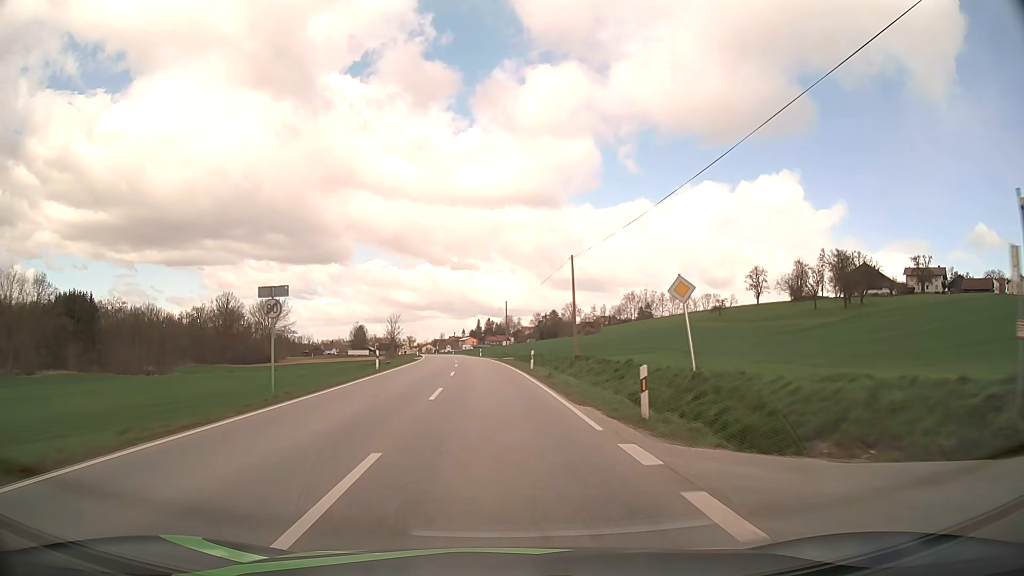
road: secondary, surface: asphalt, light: Day
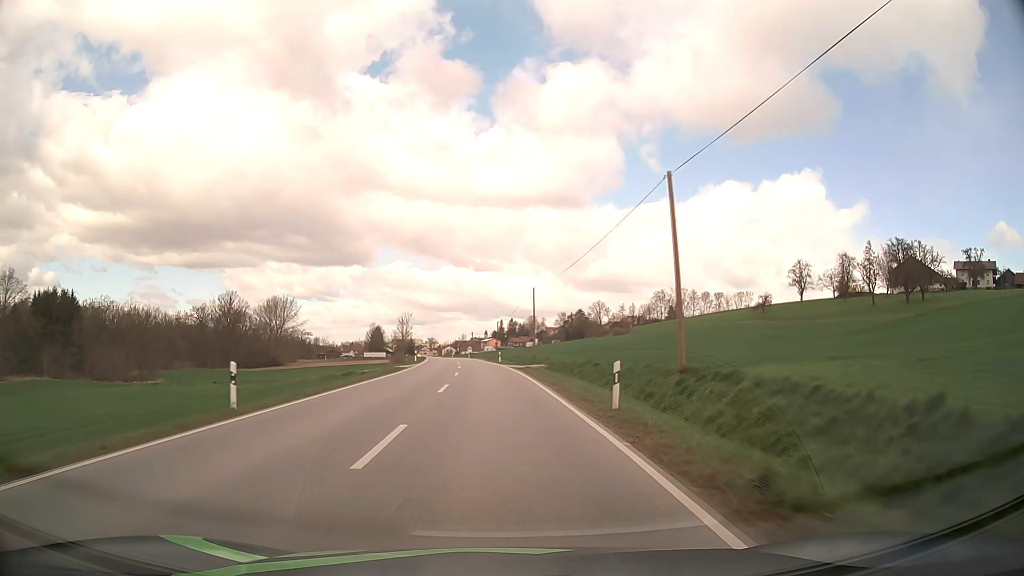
(-0.4, +21.2) m; -2°
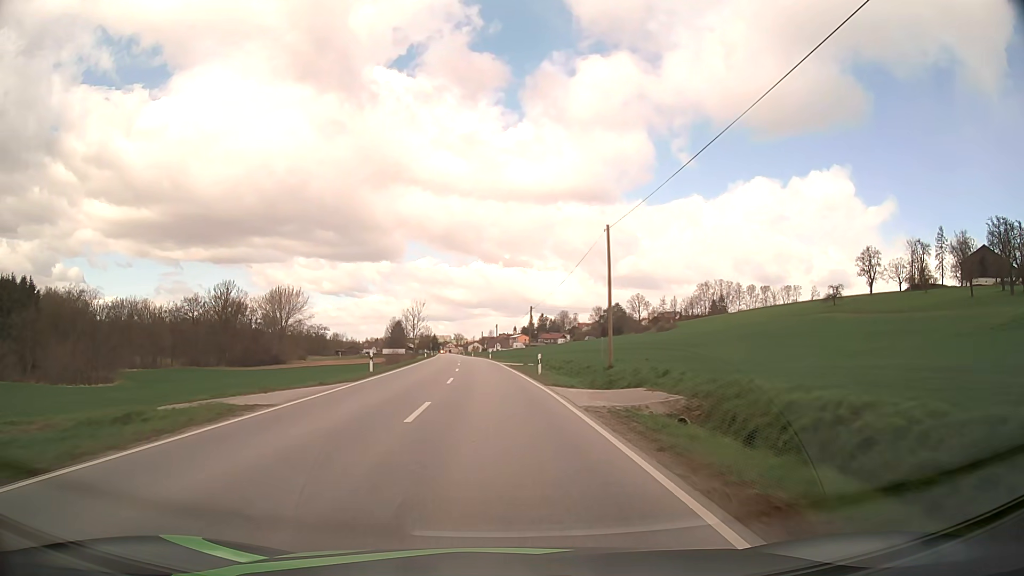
(-0.7, +31.7) m; -2°
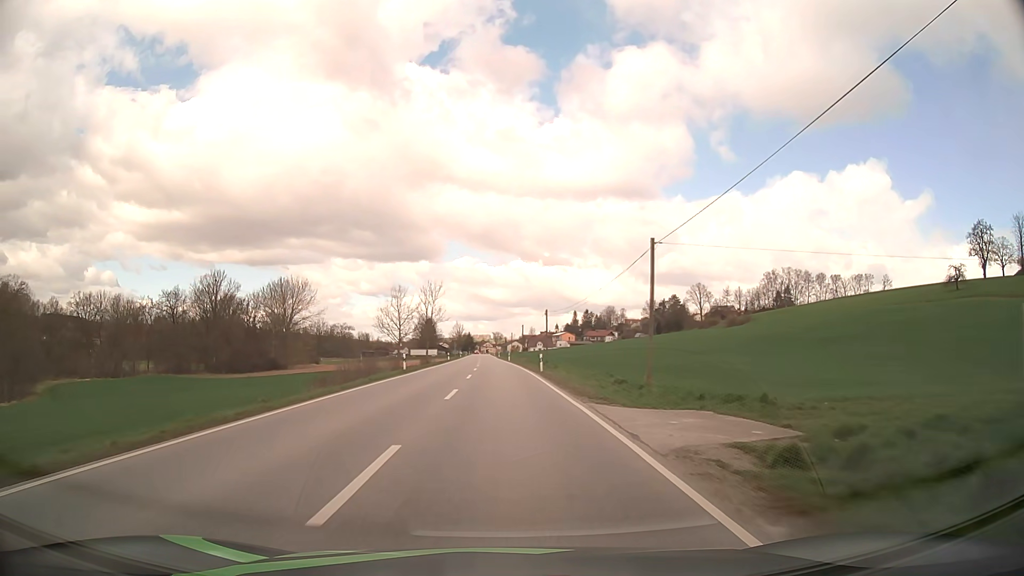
(-1.5, +43.2) m; -3°
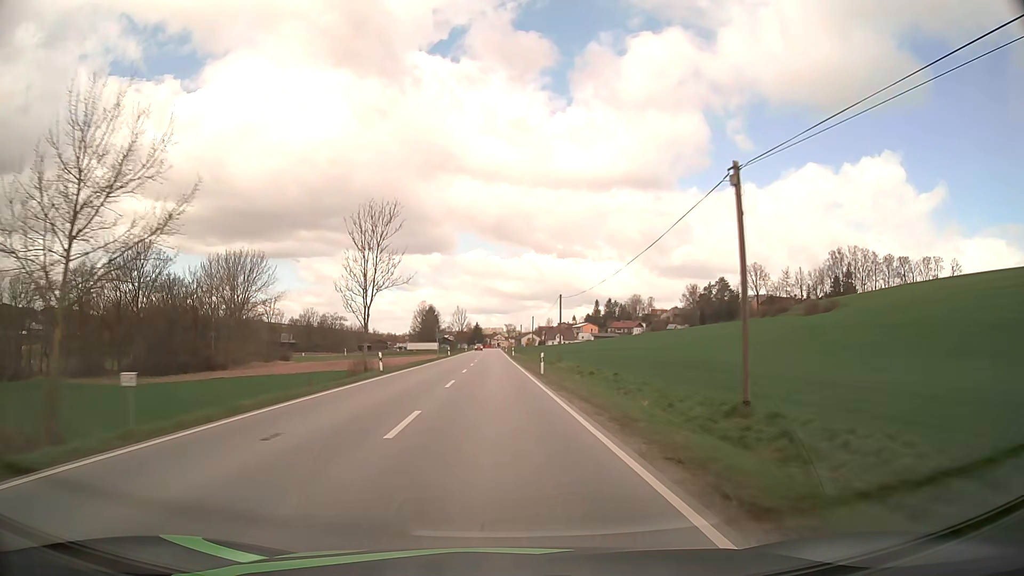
(-0.6, +55.7) m; -1°
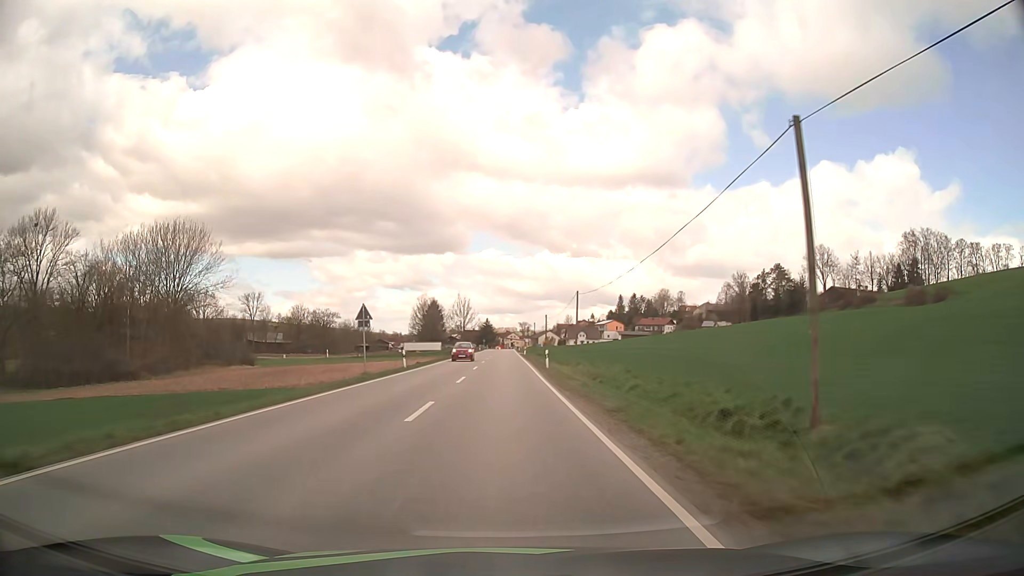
(-0.6, +46.1) m; -1°
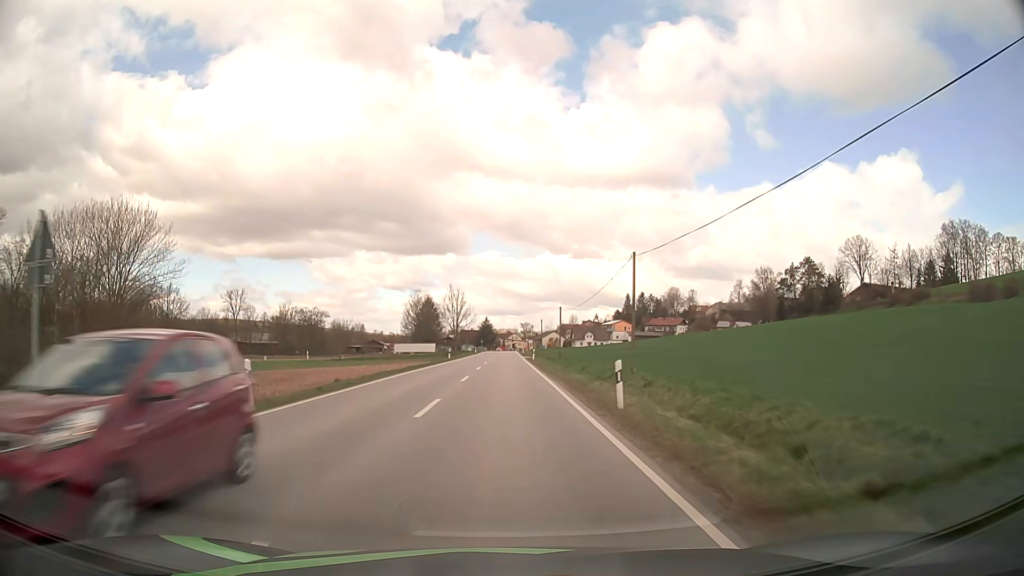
(0.0, +23.5) m; 0°
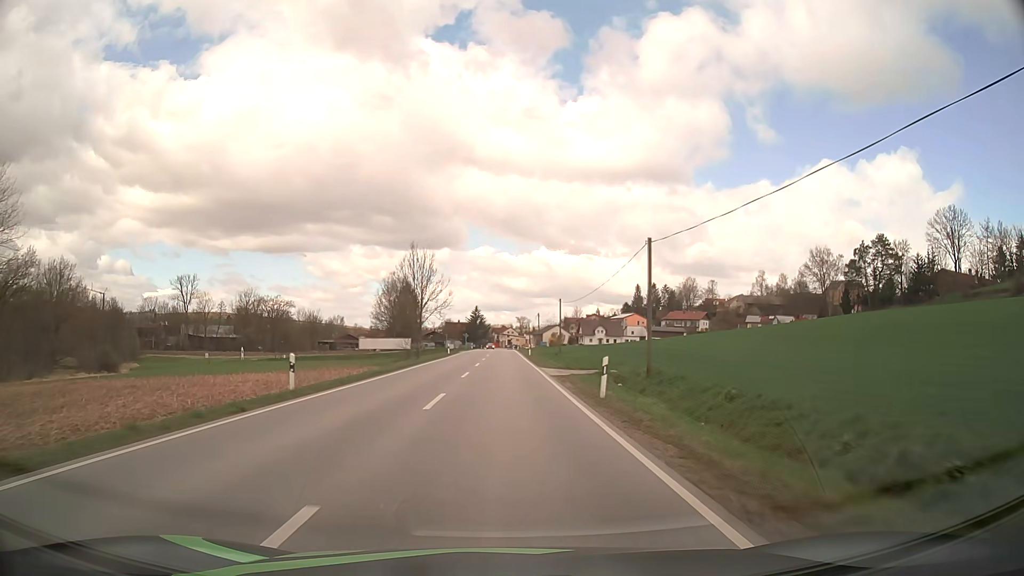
(+0.1, +47.0) m; +1°
